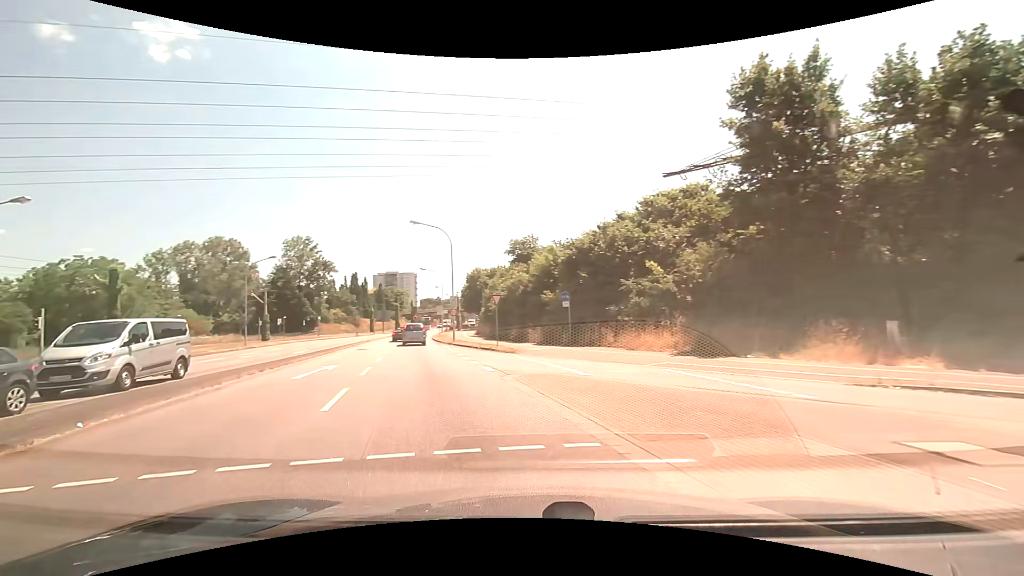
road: tertiary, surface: asphalt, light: Day
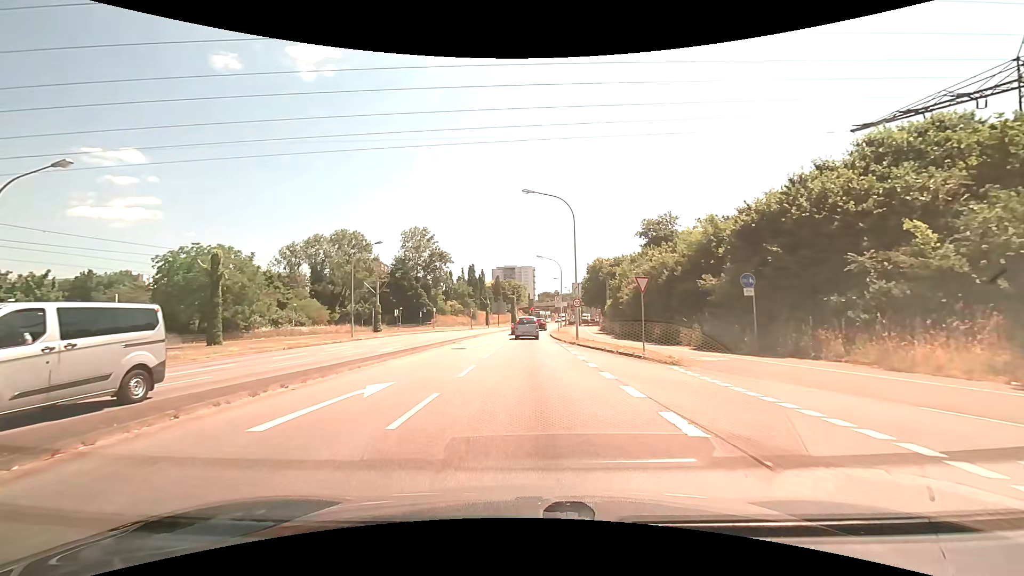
(-1.1, +8.6) m; -12°
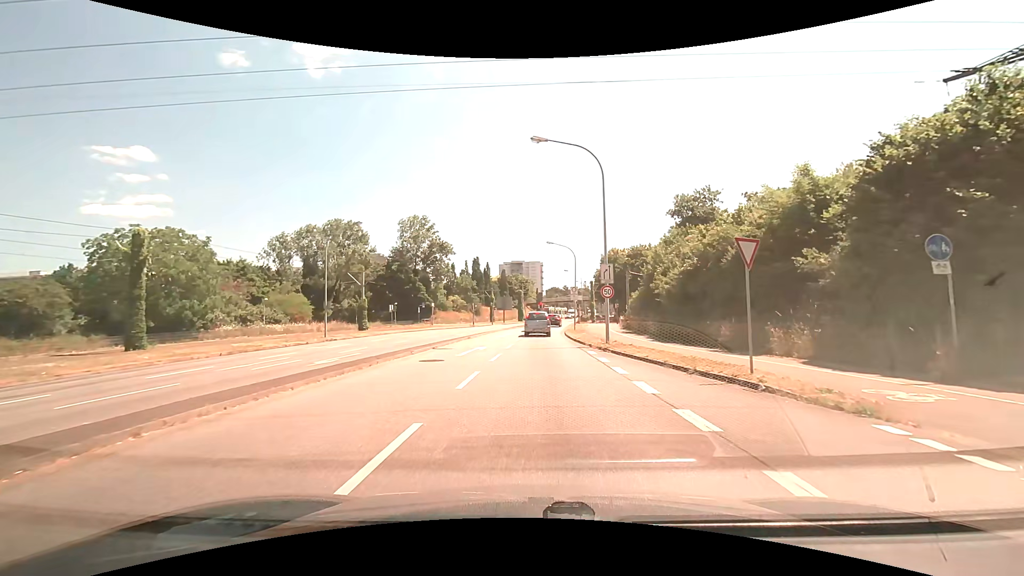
(-0.1, +8.9) m; -1°
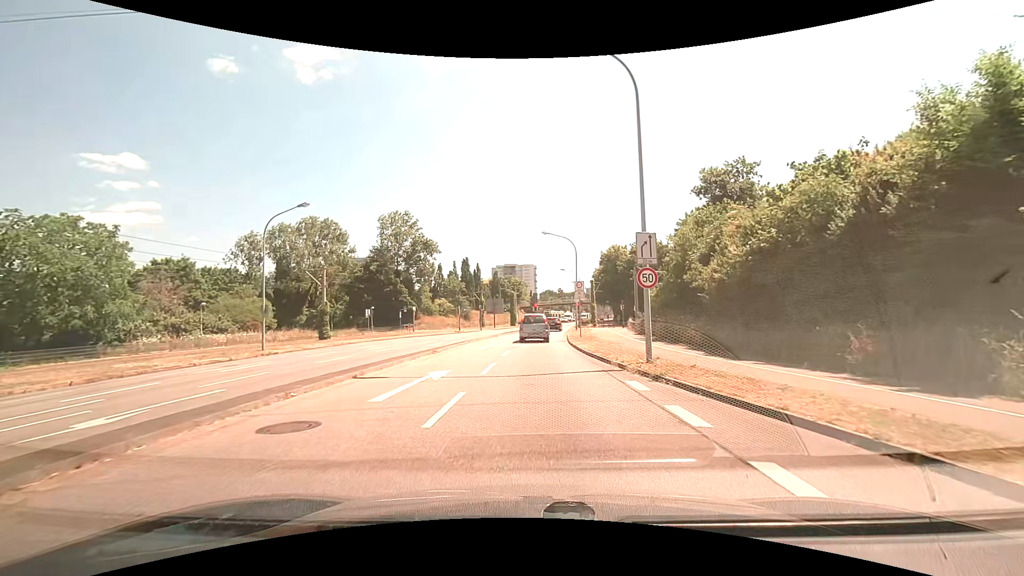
(+0.1, +8.8) m; +1°
